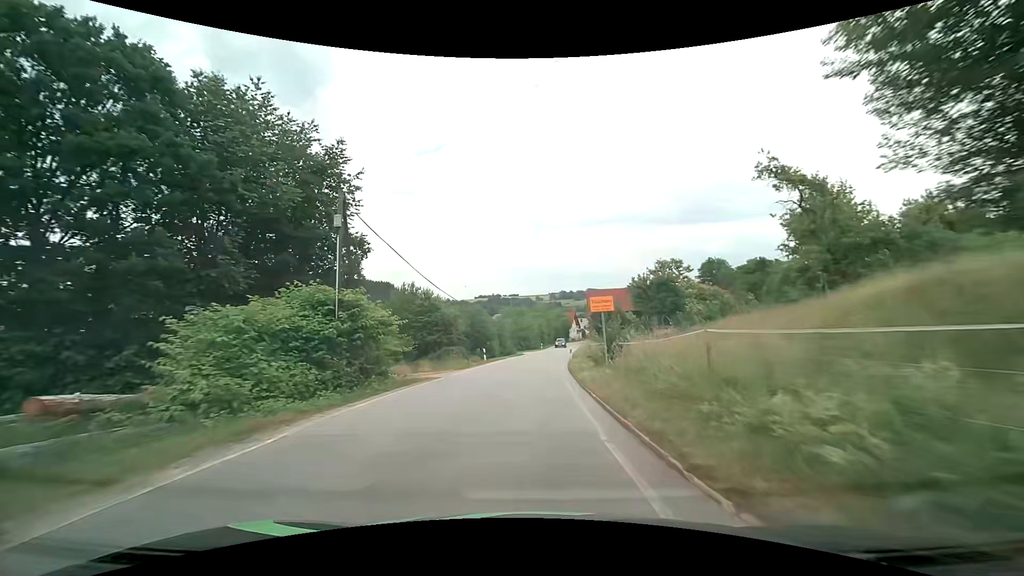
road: secondary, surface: asphalt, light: Day
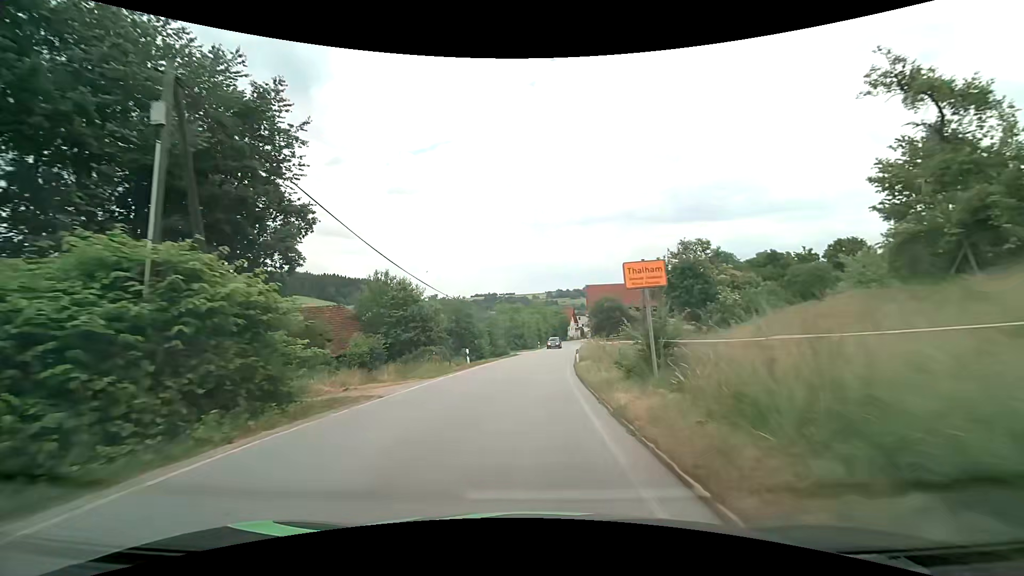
(0.0, +7.8) m; +1°
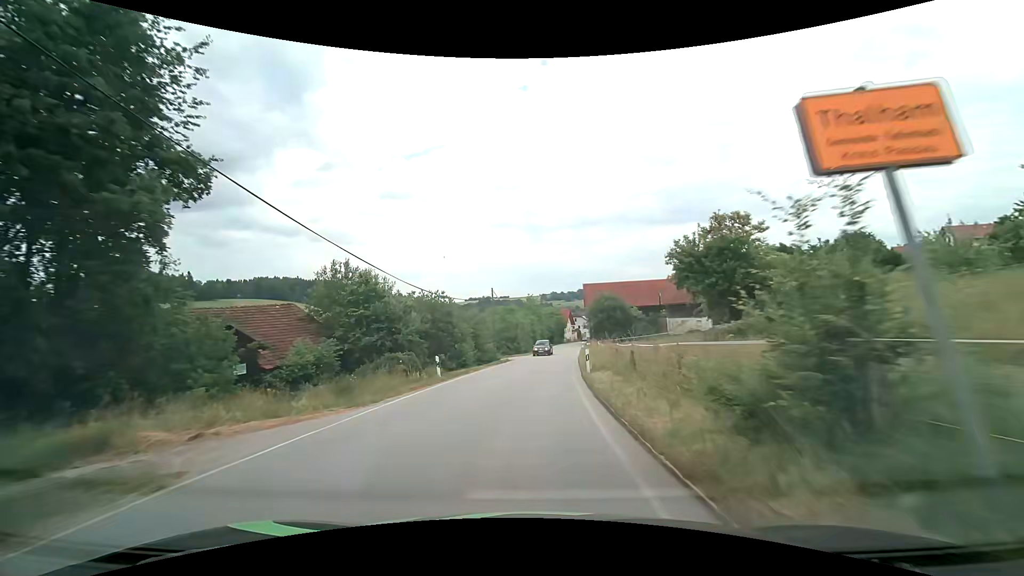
(0.0, +7.8) m; 0°
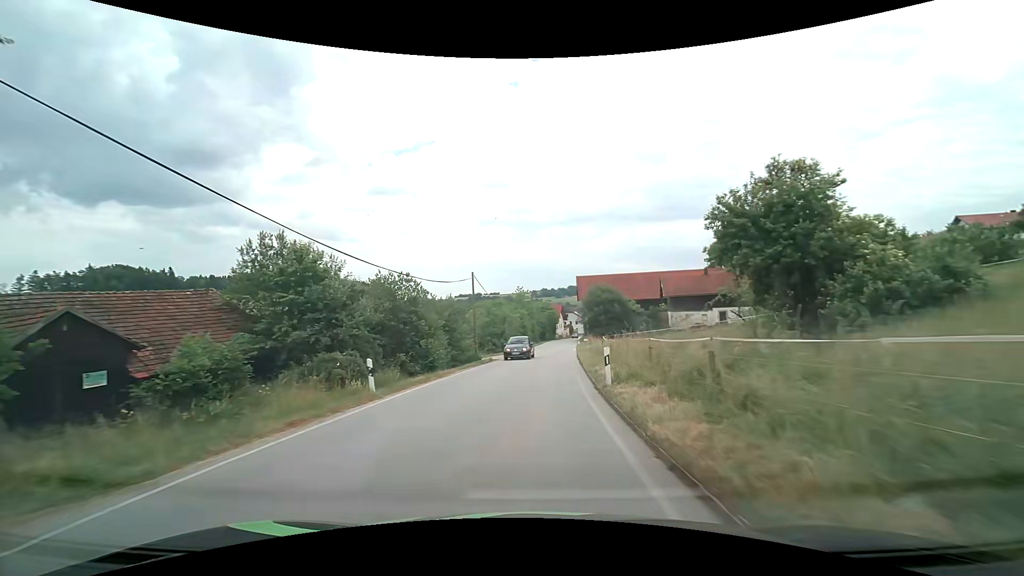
(+0.1, +7.8) m; +1°
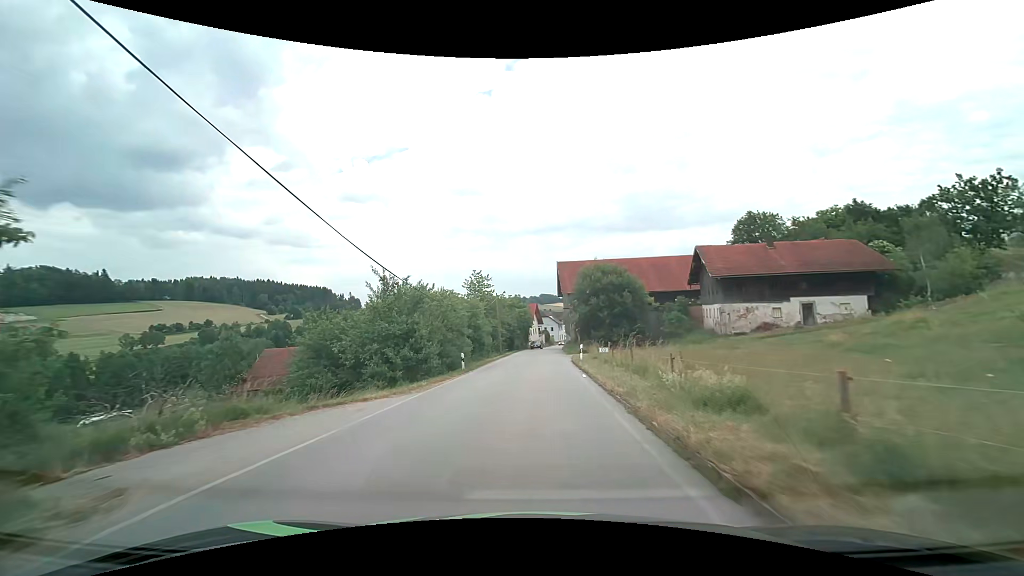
(+1.0, +31.3) m; +3°
